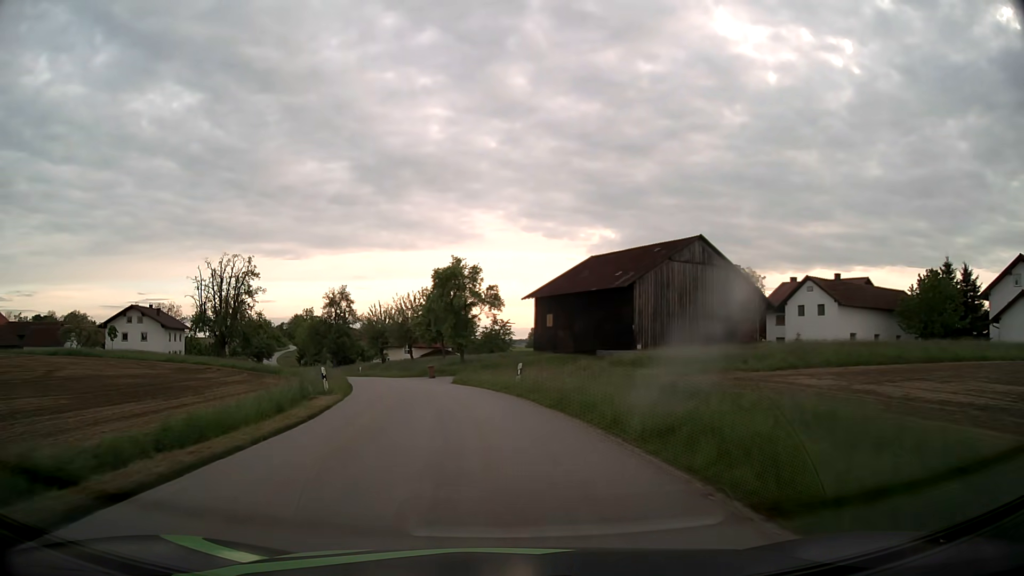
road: tertiary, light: Day
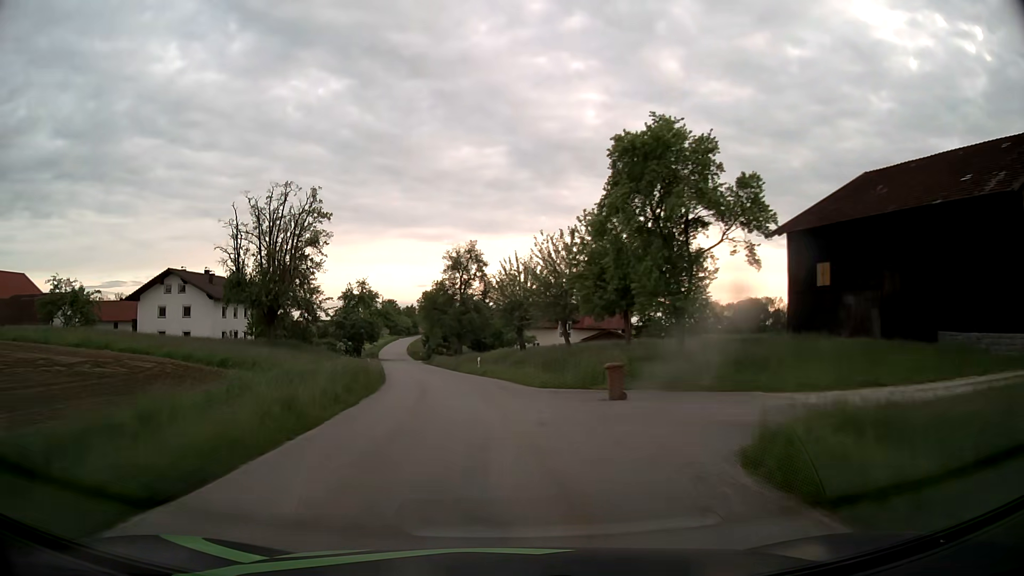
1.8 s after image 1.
(-3.8, +31.1) m; -14°
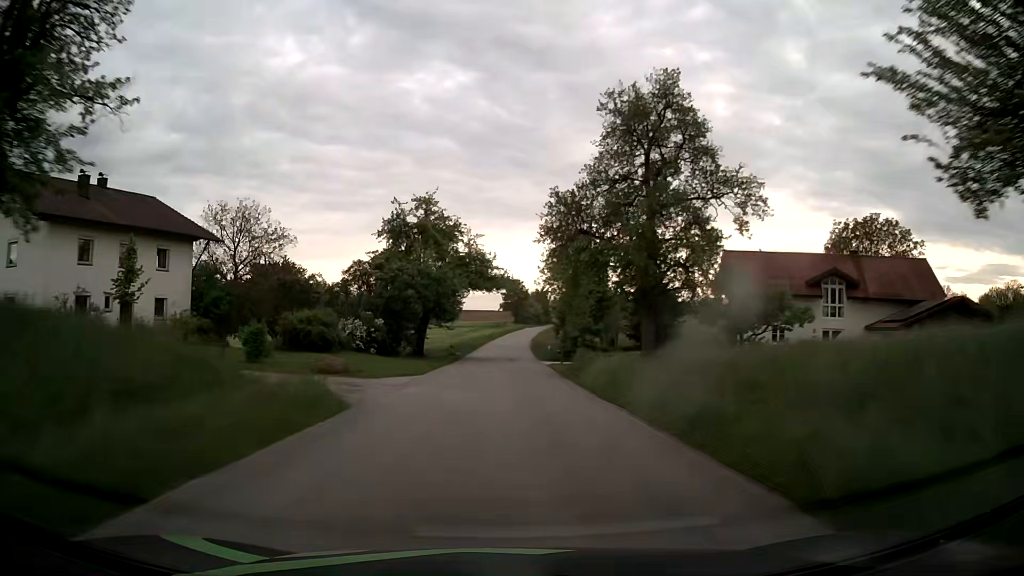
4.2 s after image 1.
(-5.2, +47.2) m; -11°
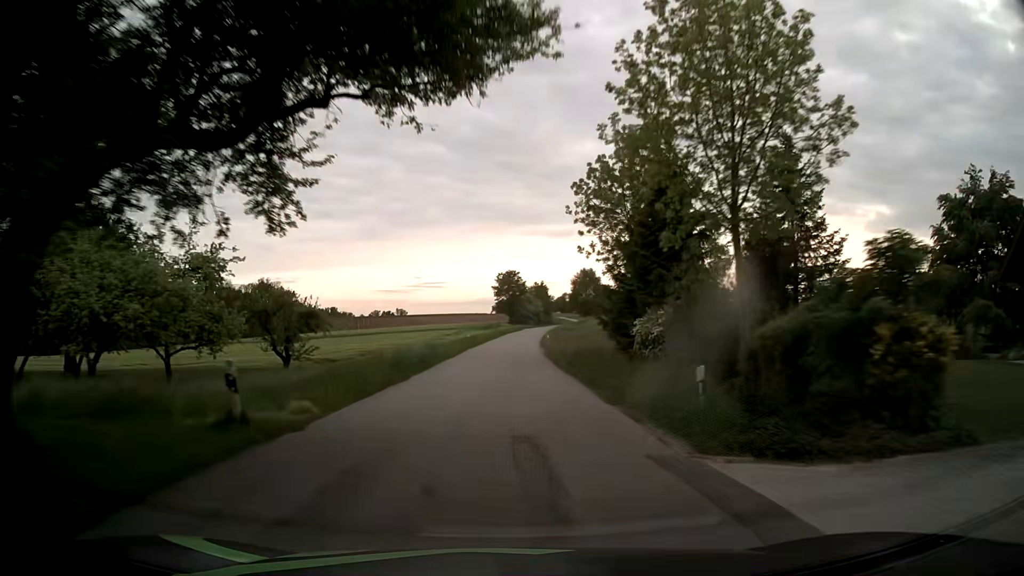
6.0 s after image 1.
(-0.1, +37.5) m; 0°
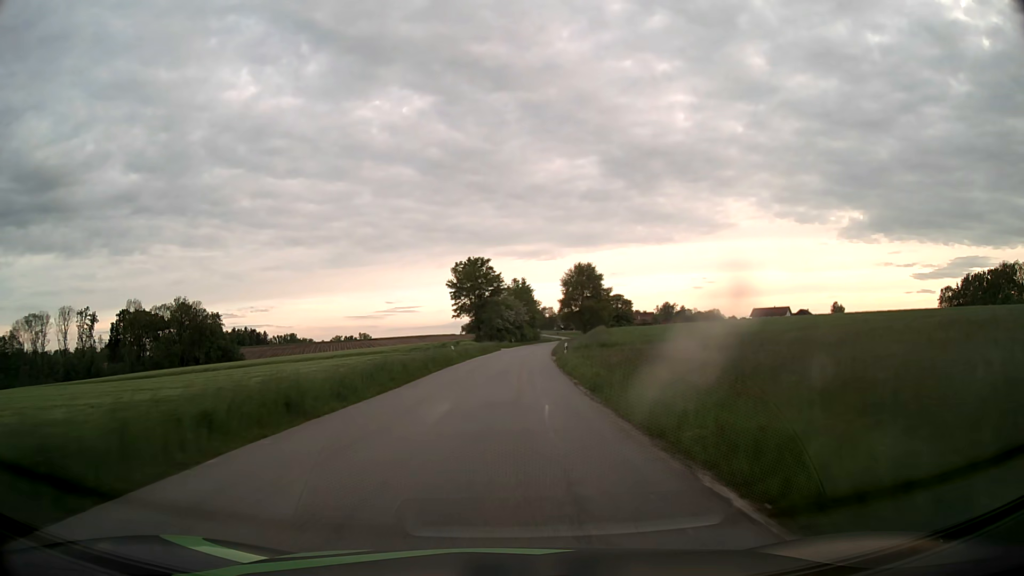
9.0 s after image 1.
(+1.3, +60.0) m; +2°
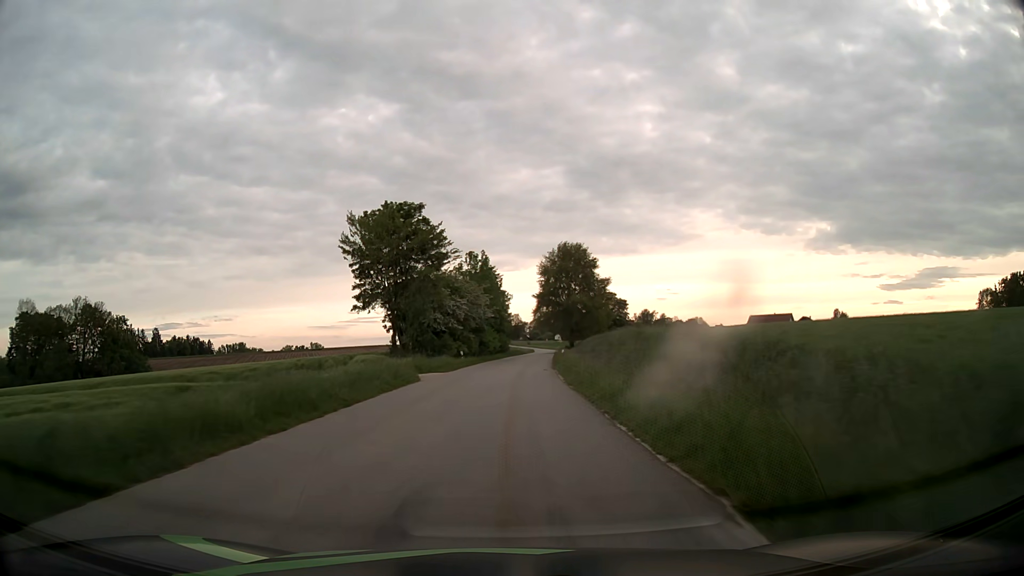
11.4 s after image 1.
(+1.3, +46.6) m; +3°
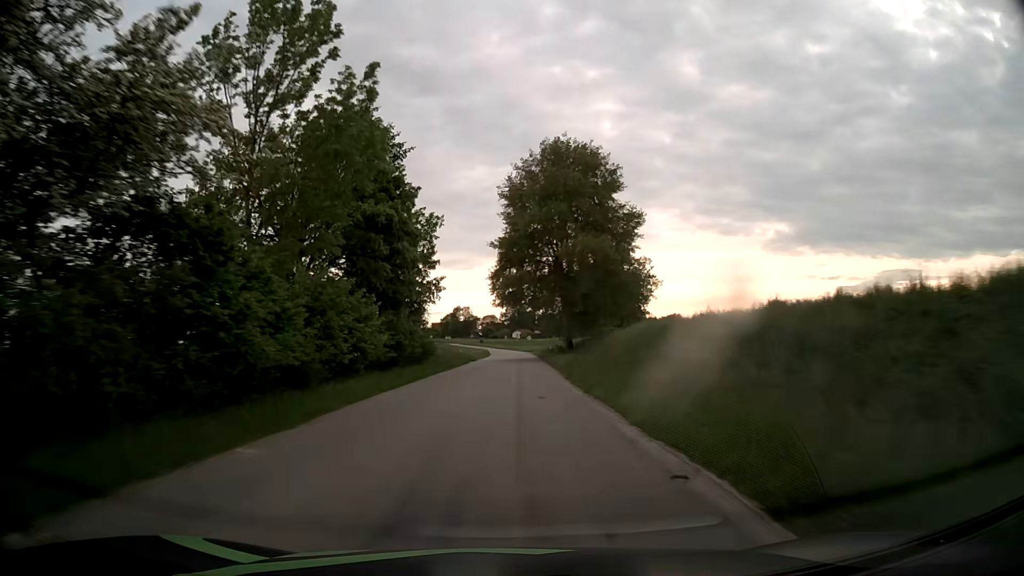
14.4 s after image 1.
(+1.9, +56.9) m; +4°
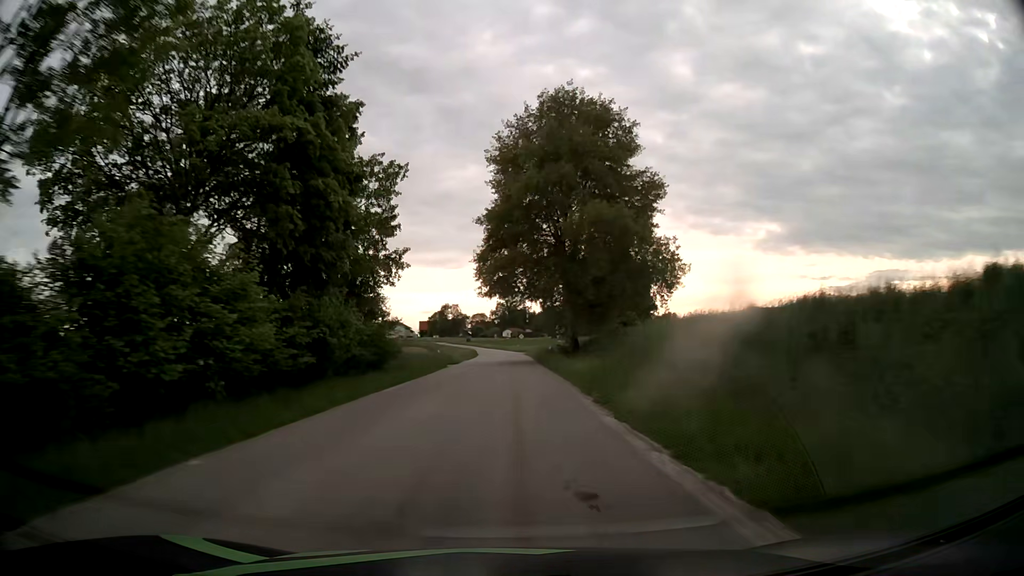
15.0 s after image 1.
(+0.1, +11.1) m; +1°
(0, +10) (0, +20) (0, +30) (0, +40) (0, +50) (0, +60) (0, +70) (0, +80) (0, +90) (-1, +100) m
